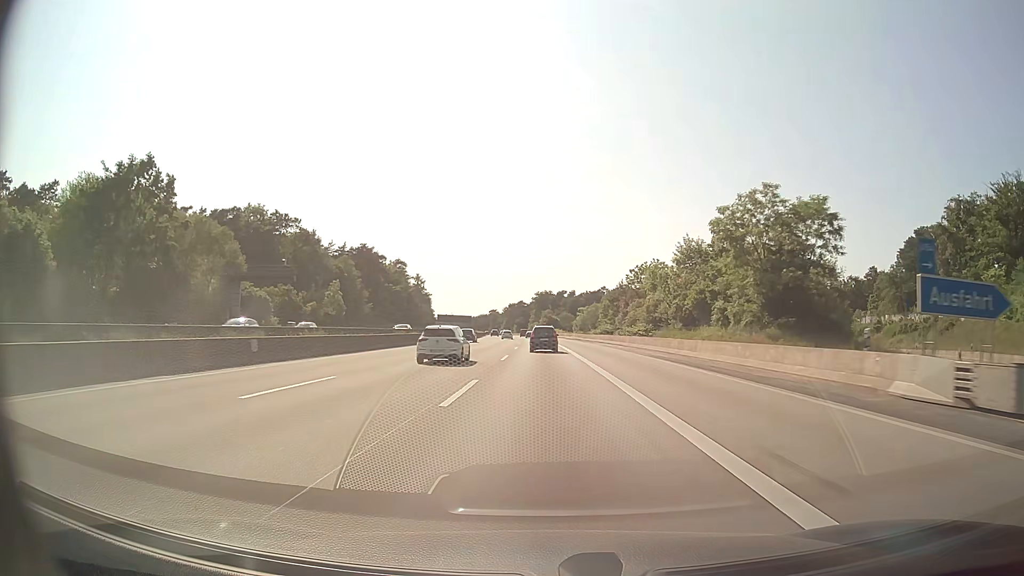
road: motorway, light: Day
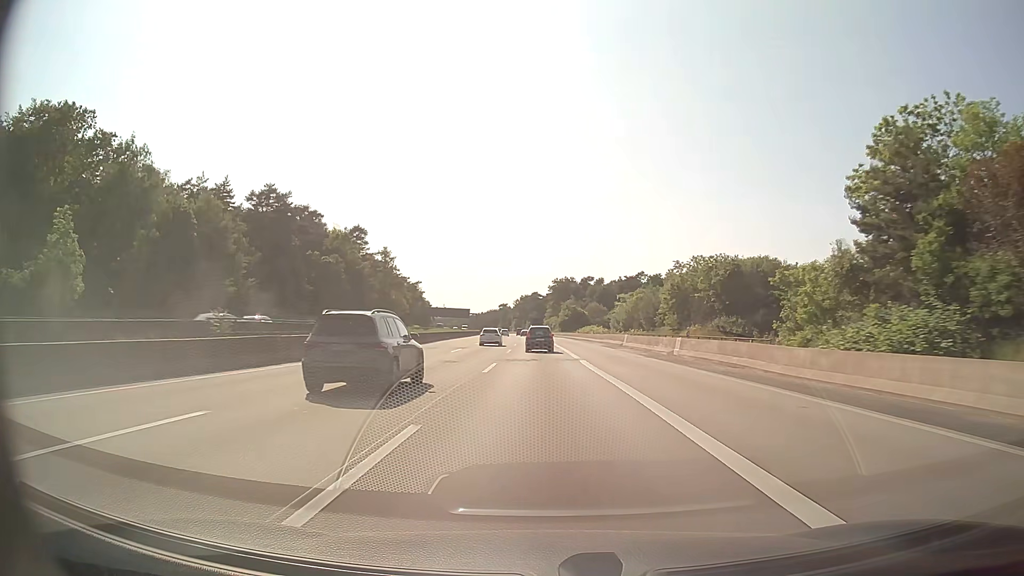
(-1.0, +80.6) m; -1°
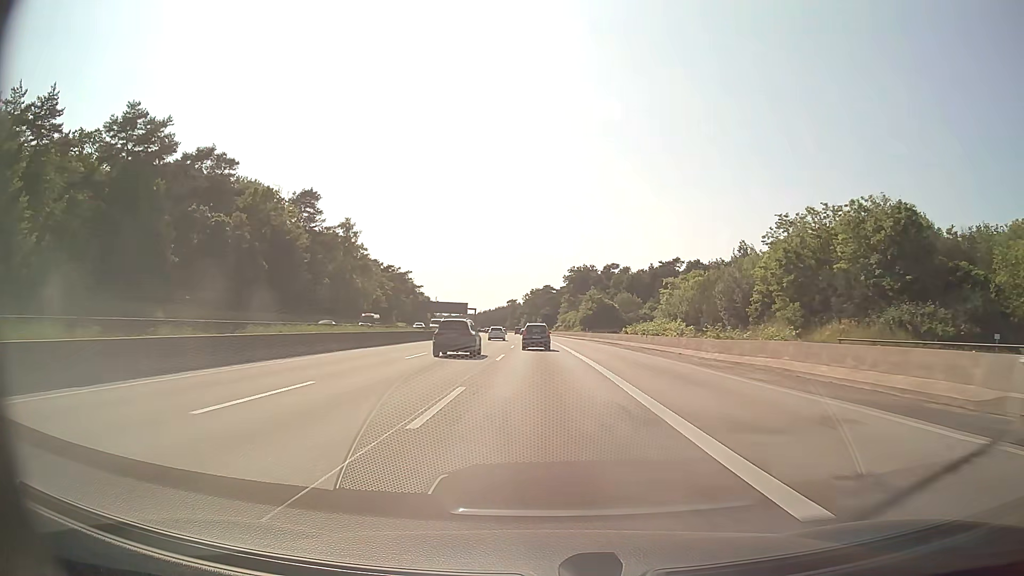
(-0.5, +48.5) m; -1°
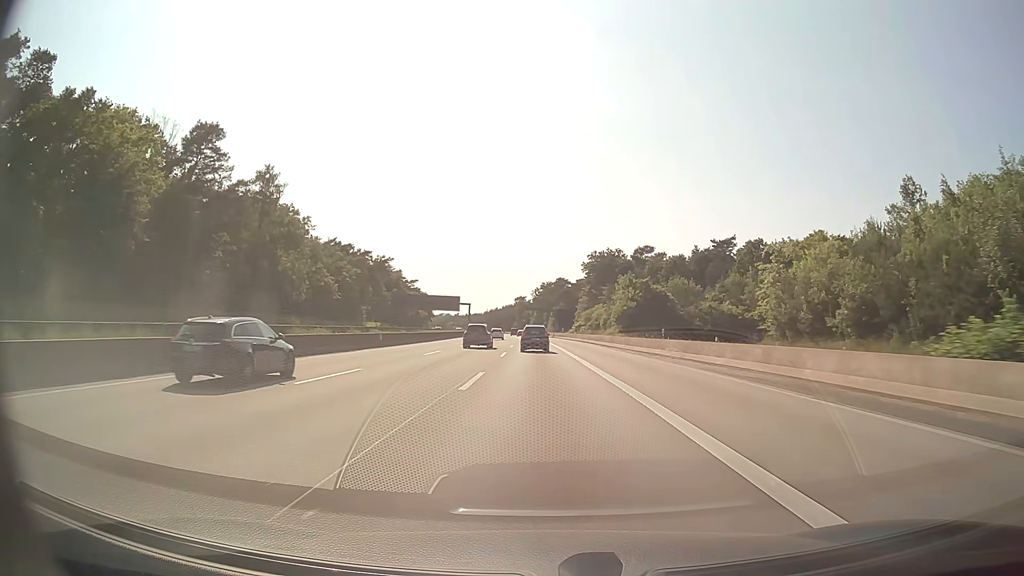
(-0.5, +48.5) m; -1°
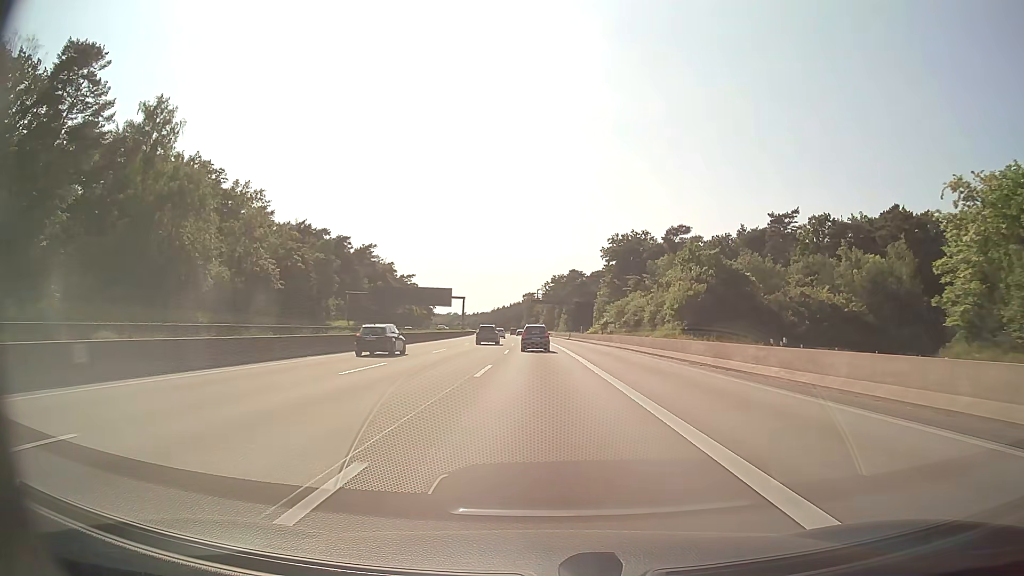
(-0.2, +32.5) m; -1°
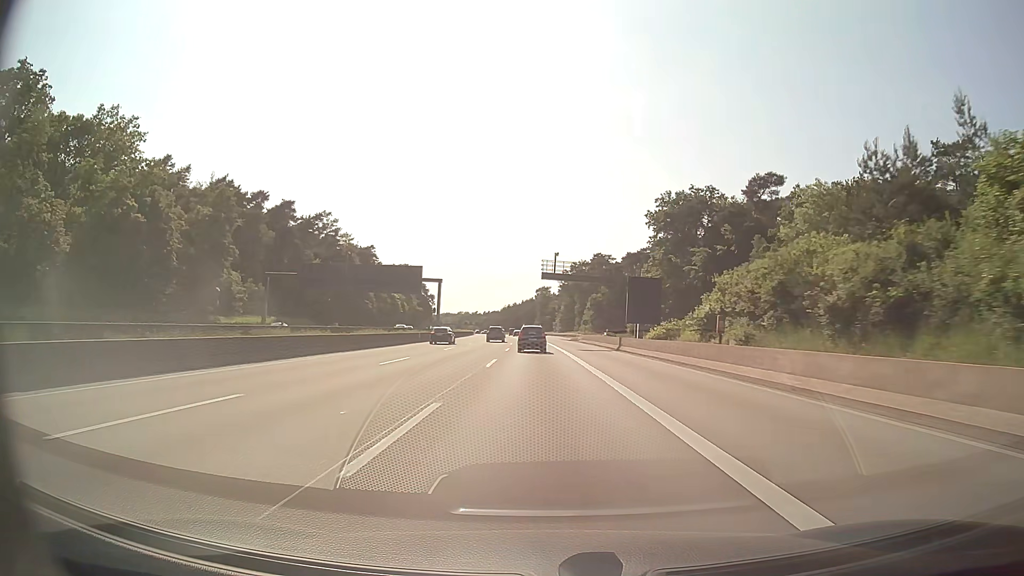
(-0.5, +48.9) m; -1°
(0, +10) (0, +20) (0, +30) (0, +40) (-1, +50) (-1, +60) (-1, +70) (-2, +80) (-2, +90) (-3, +100) m
